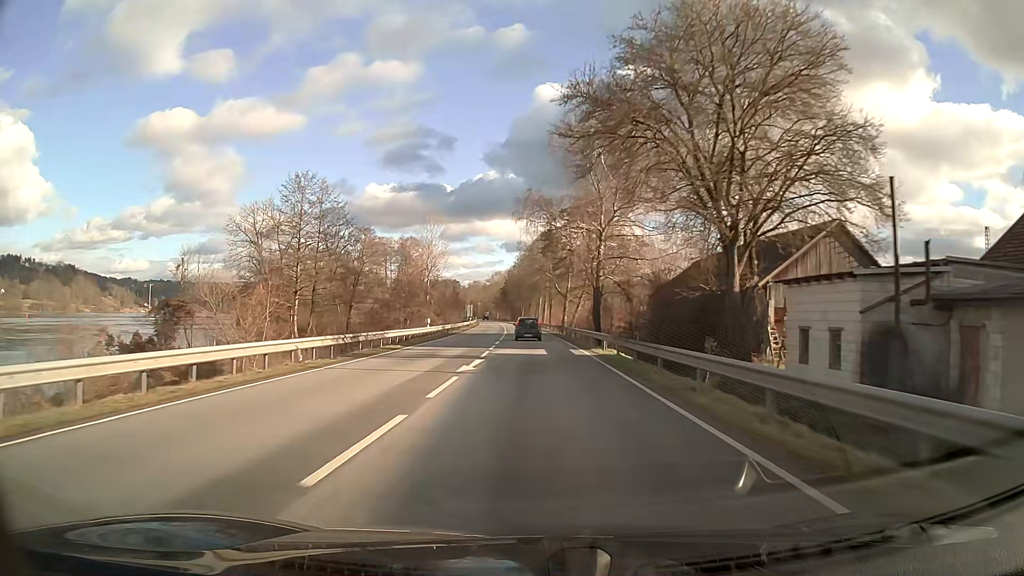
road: primary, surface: asphalt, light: Day
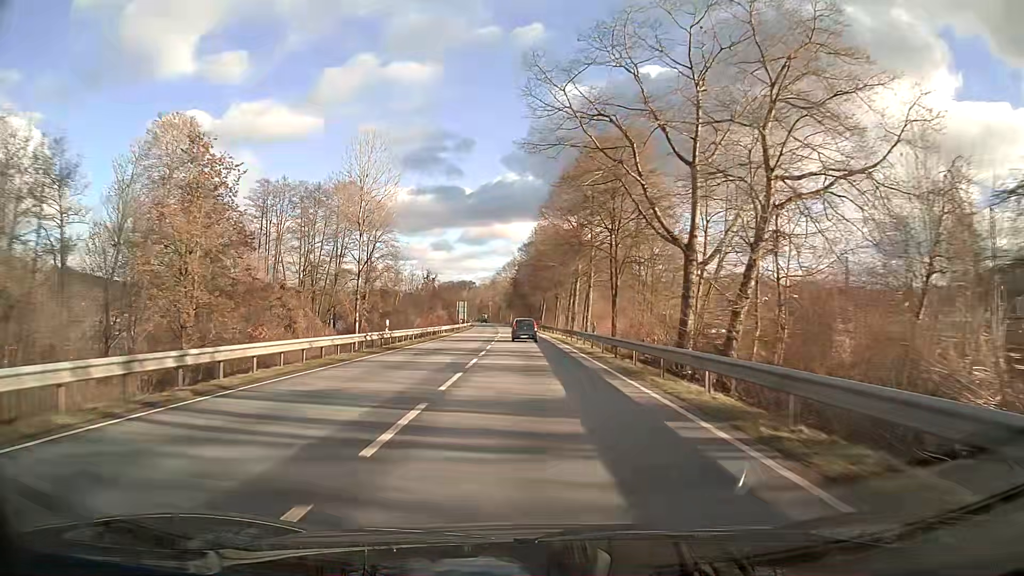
(-1.0, +65.3) m; -2°
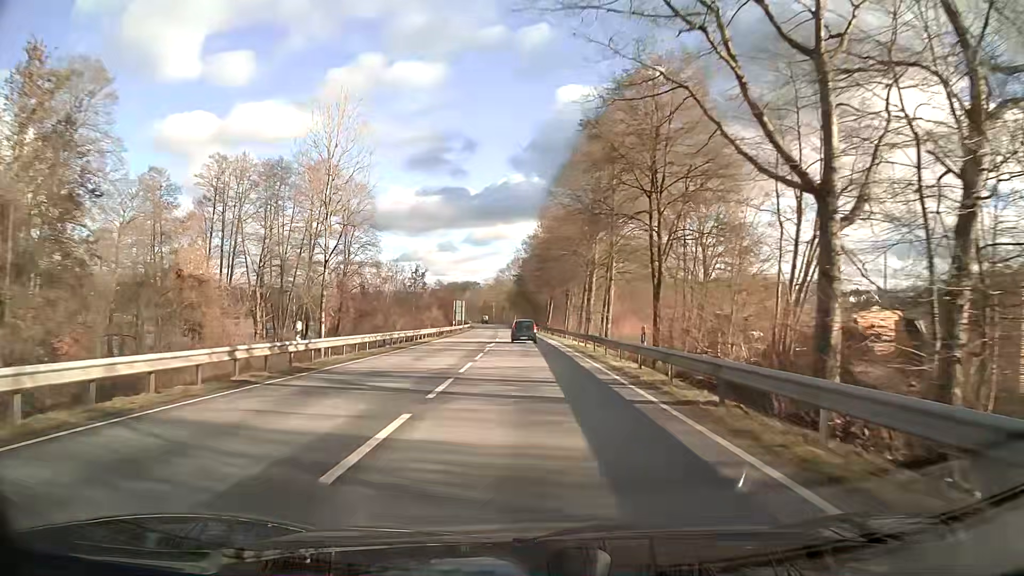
(-0.1, +13.2) m; -1°
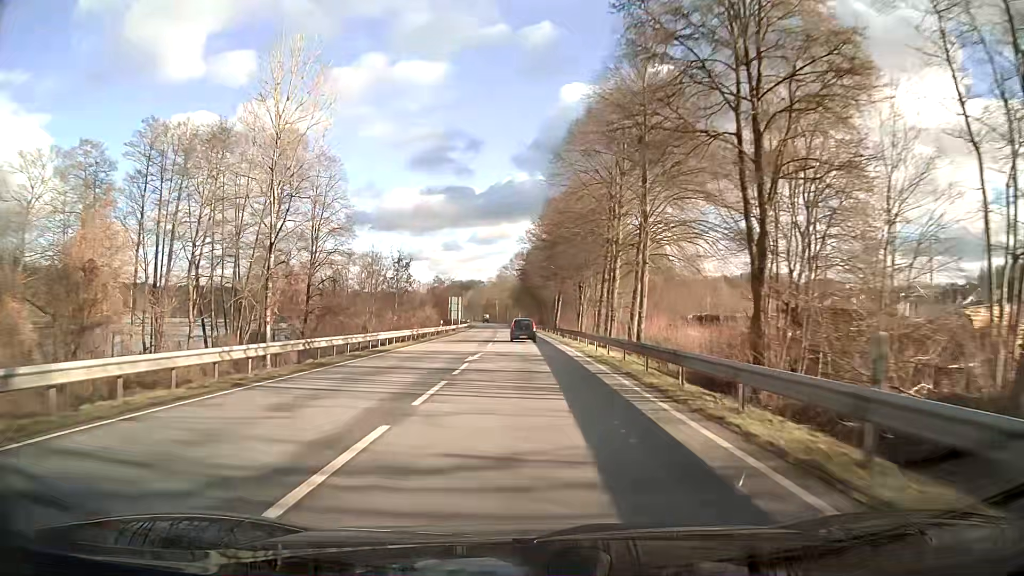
(-0.1, +13.2) m; 0°
